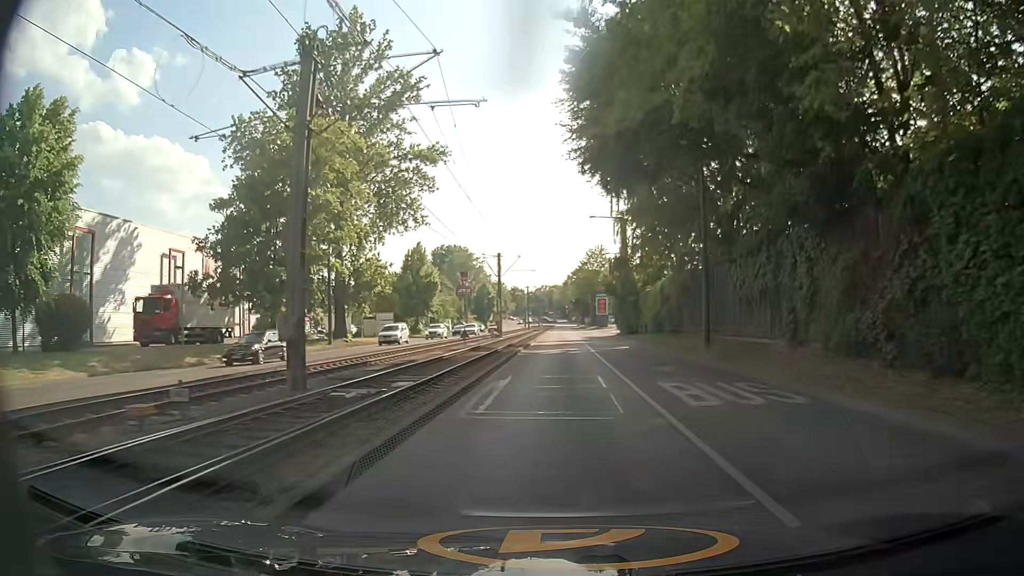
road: secondary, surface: asphalt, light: Day
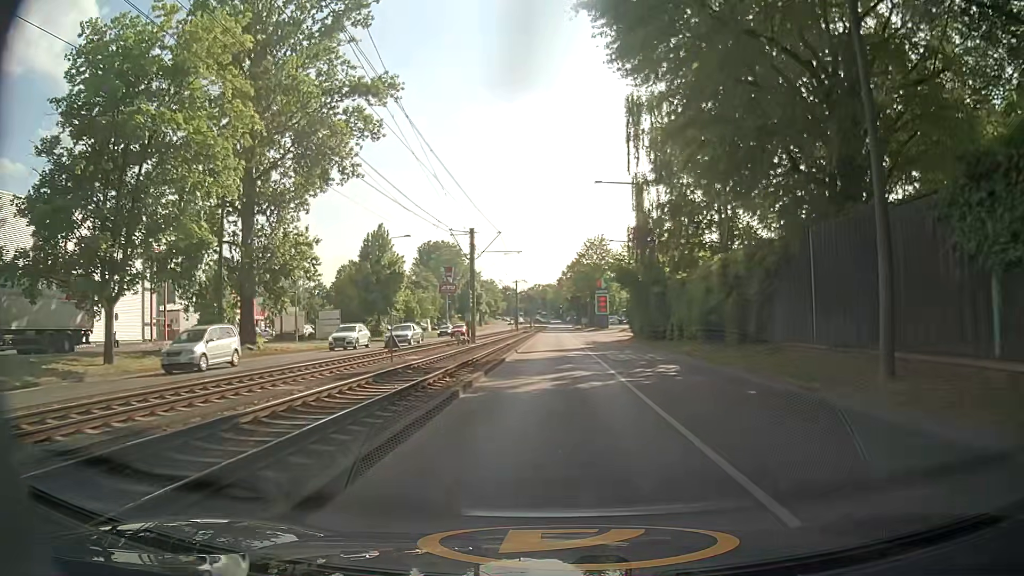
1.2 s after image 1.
(+0.1, +16.1) m; 0°
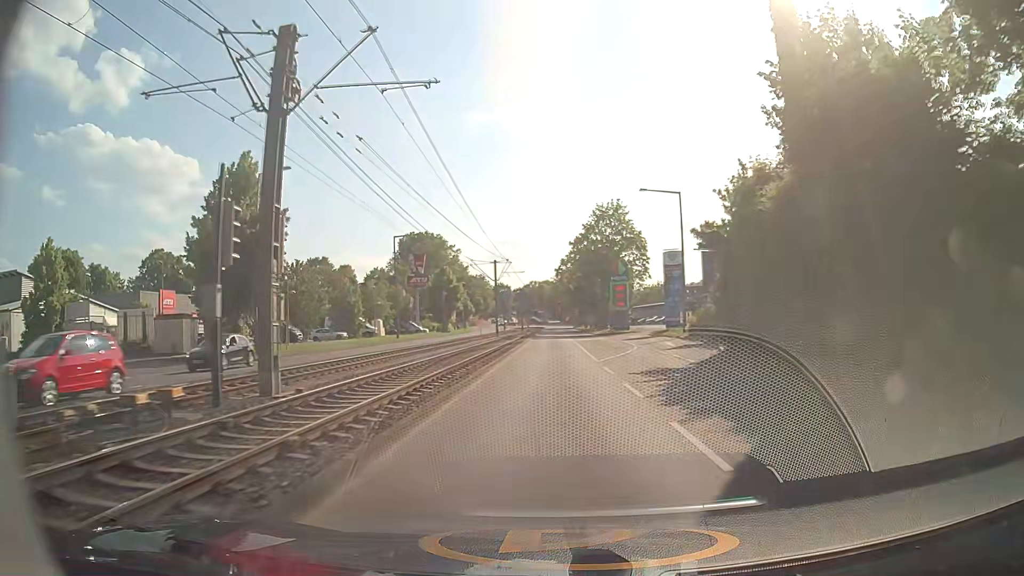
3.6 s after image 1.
(+0.2, +31.9) m; 0°
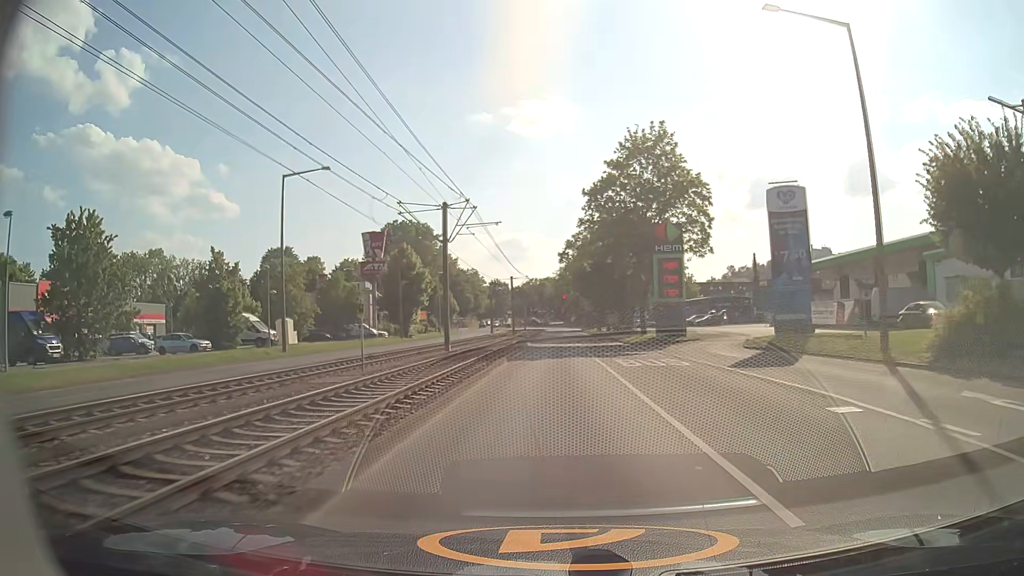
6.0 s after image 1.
(-0.1, +31.8) m; -1°
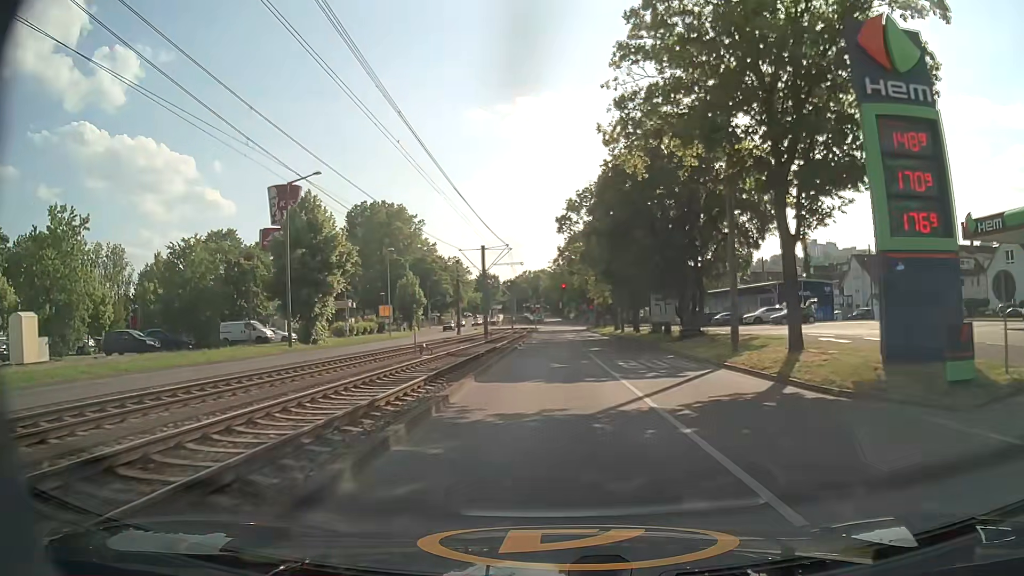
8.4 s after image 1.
(+0.2, +31.9) m; 0°
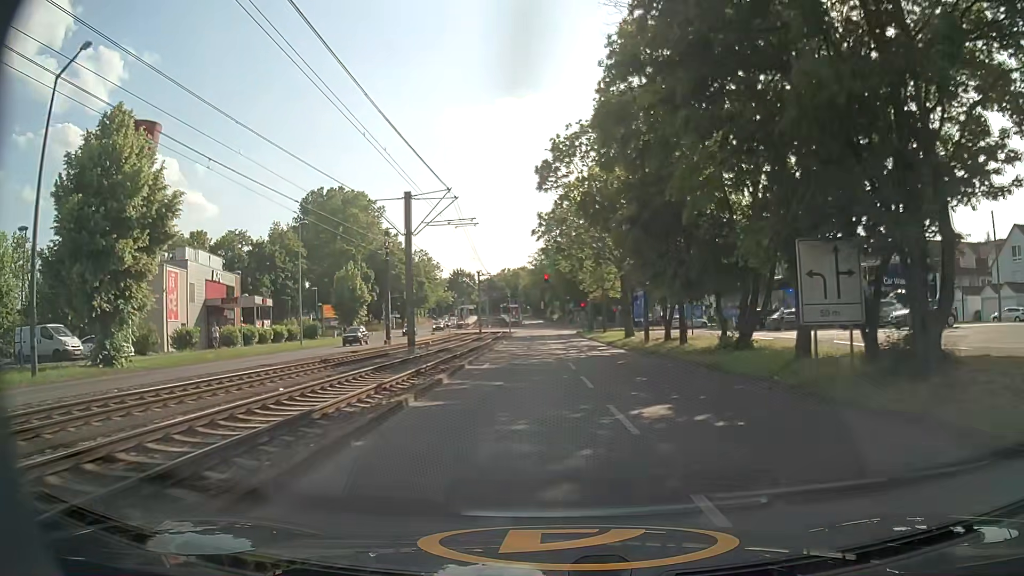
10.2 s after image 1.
(+0.4, +23.5) m; +2°
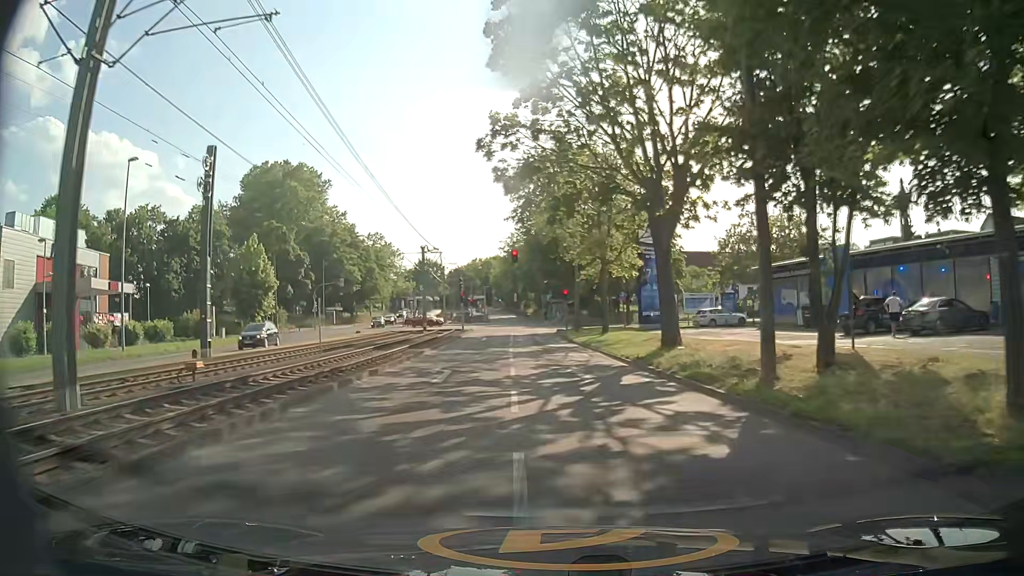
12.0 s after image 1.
(+0.4, +22.3) m; +2°
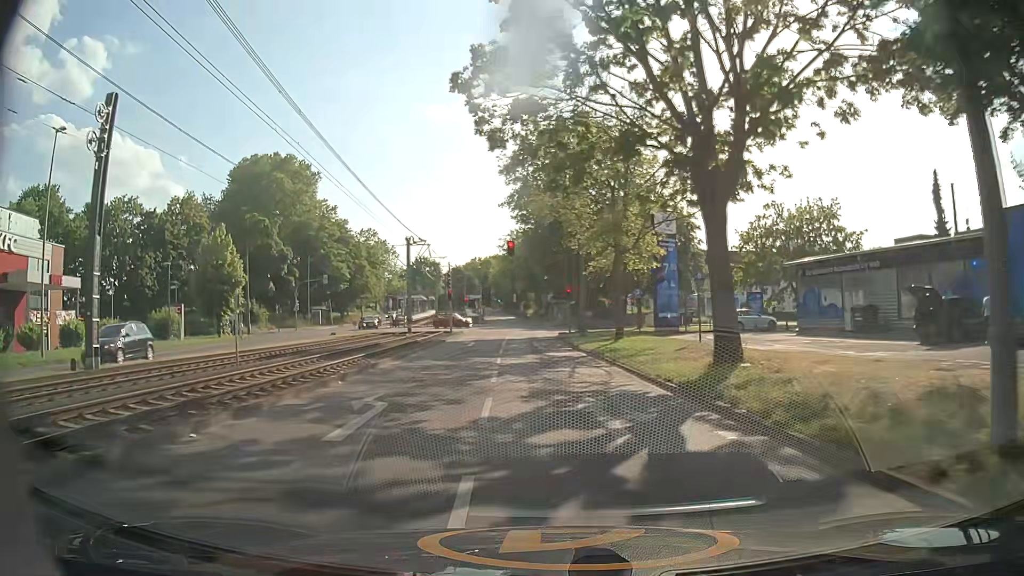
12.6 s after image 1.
(0.0, +6.8) m; 0°
(0, +10) (0, +20) (-1, +30) (-1, +40) (-1, +50) (-2, +60) (-2, +70) (-3, +80) (-4, +90) (-5, +100) m
